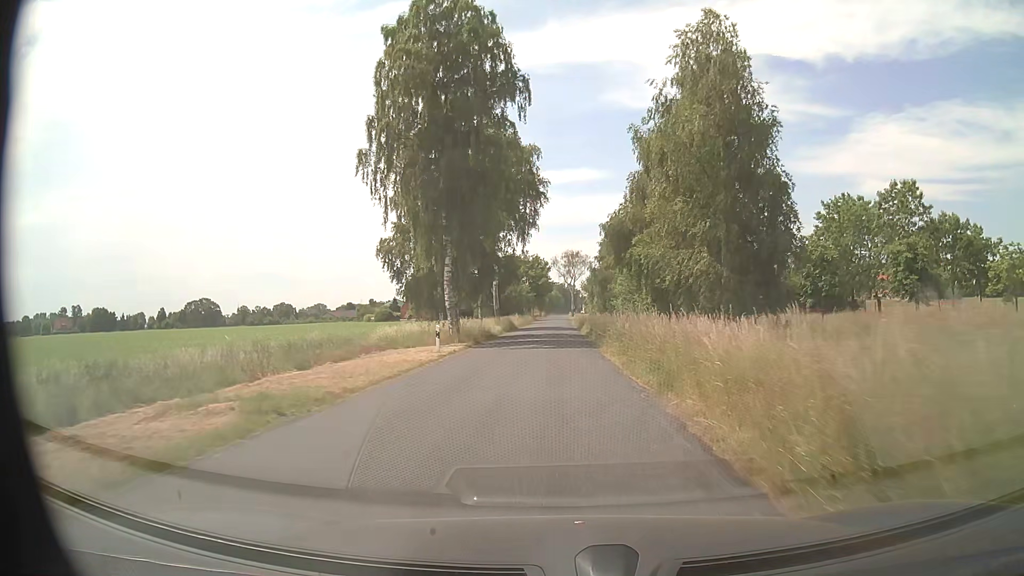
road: secondary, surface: asphalt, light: Day
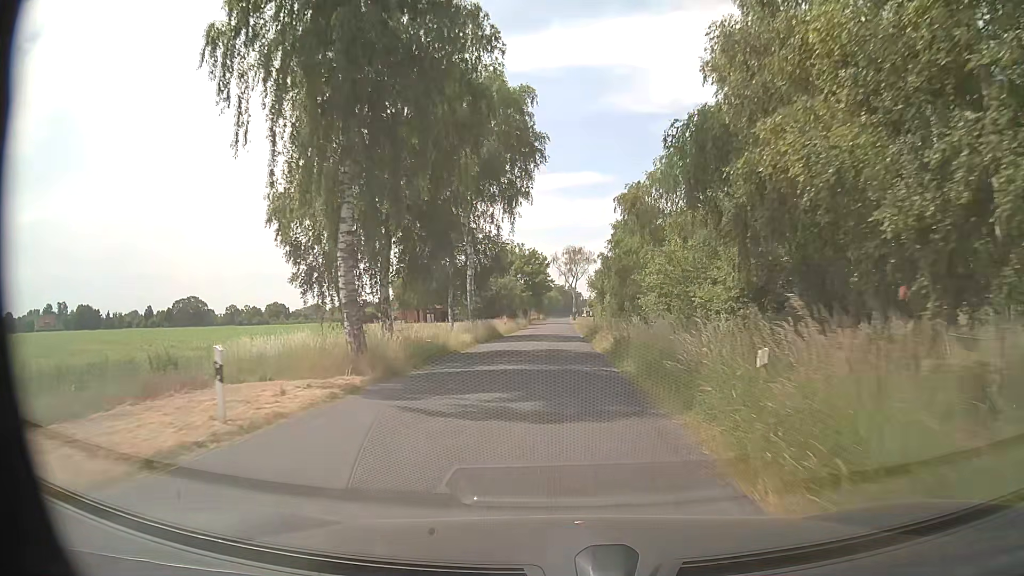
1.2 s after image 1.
(+0.1, +16.7) m; 0°
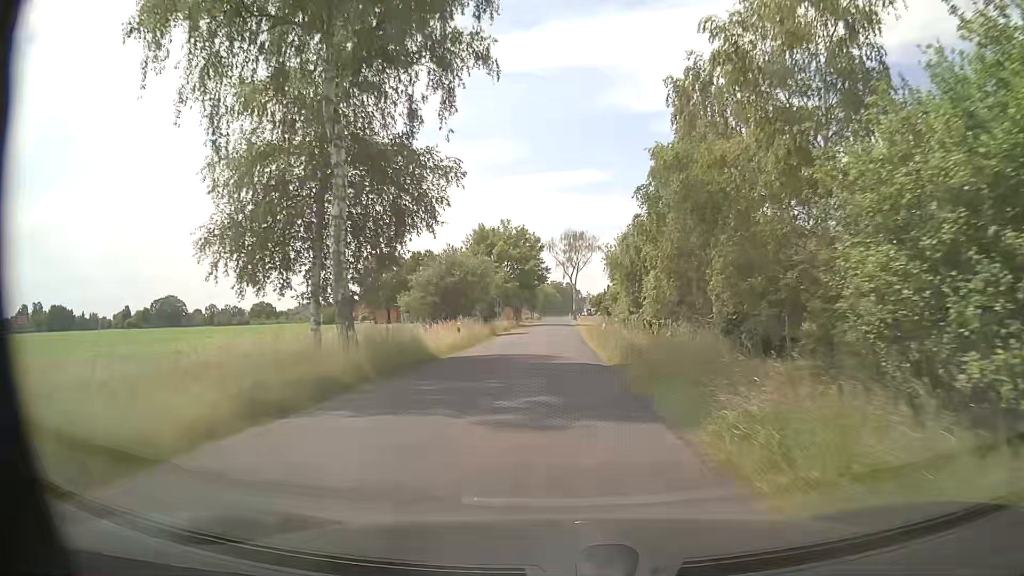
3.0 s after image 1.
(0.0, +25.1) m; -1°
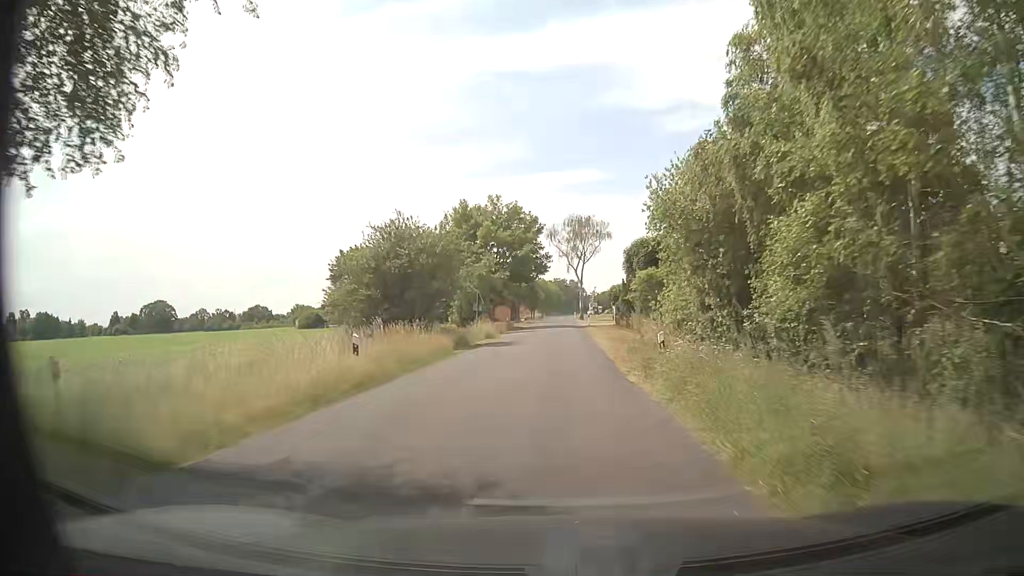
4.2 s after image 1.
(+0.2, +16.7) m; +1°
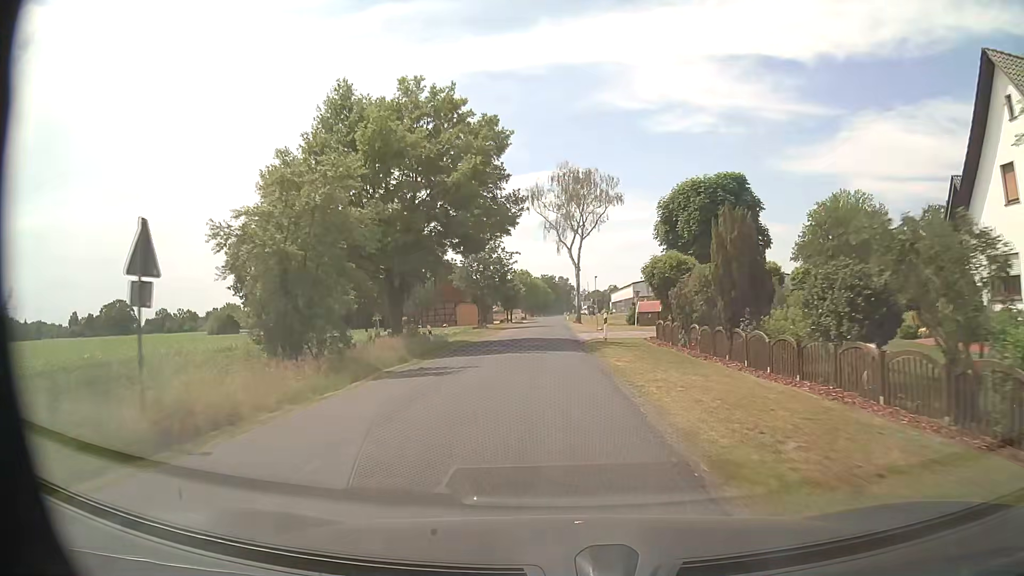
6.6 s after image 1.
(0.0, +33.4) m; +1°
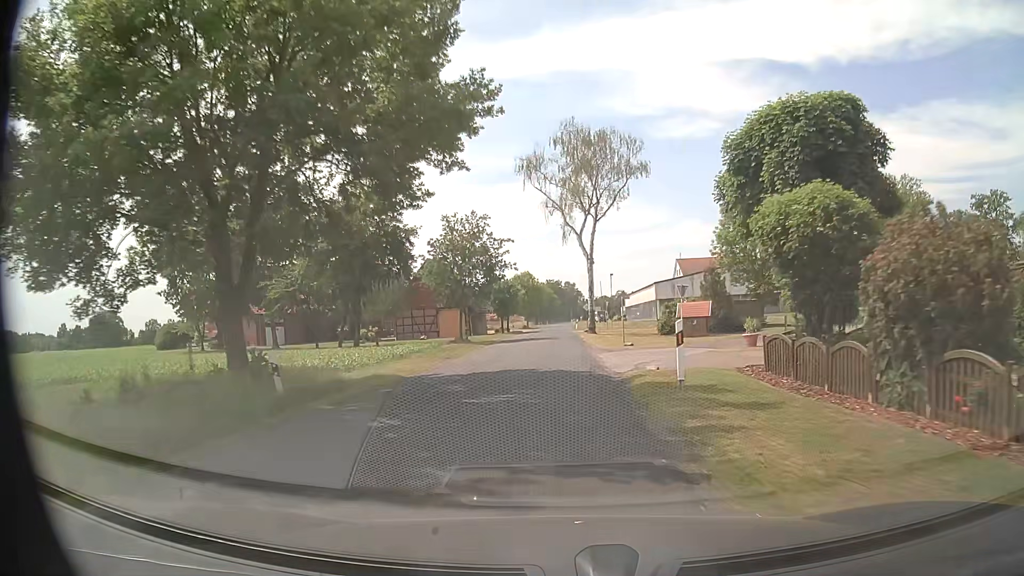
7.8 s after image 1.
(-0.1, +16.7) m; -1°
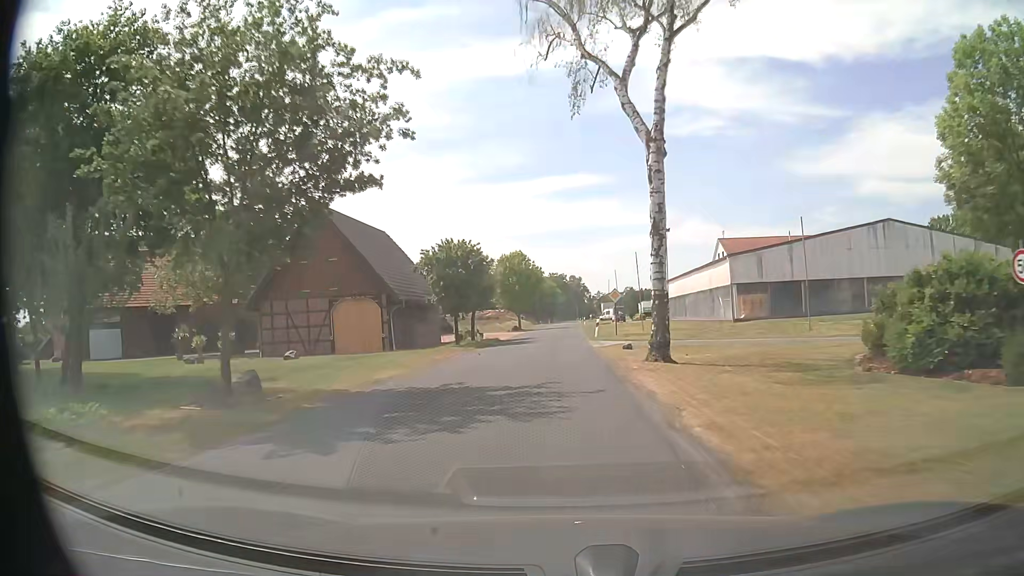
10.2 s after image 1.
(-0.2, +33.4) m; -1°
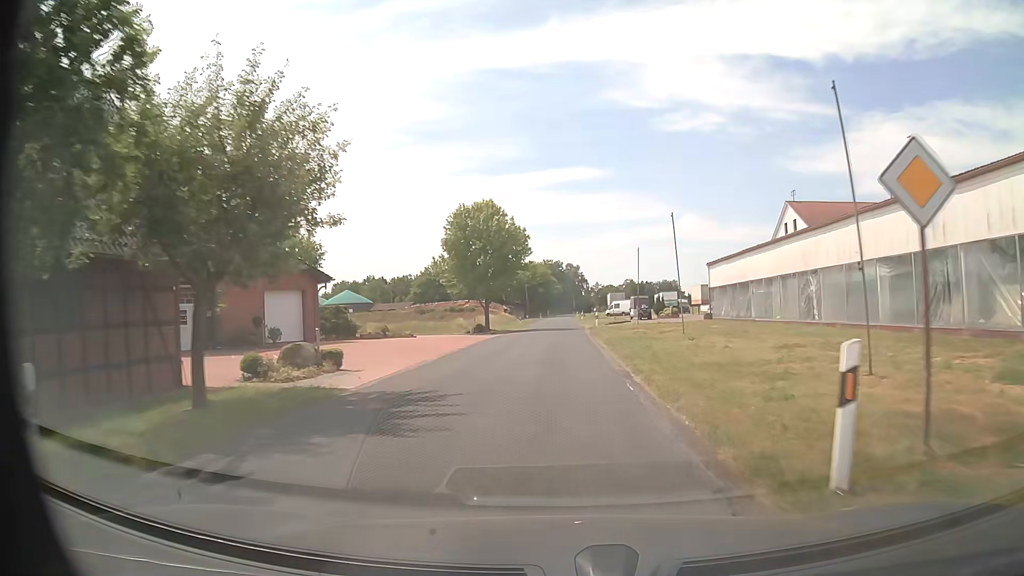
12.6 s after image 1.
(+0.4, +33.4) m; +1°
(0, +10) (0, +20) (0, +30) (0, +40) (0, +50) (0, +60) (0, +70) (0, +80) (+1, +90) (+1, +100) m
